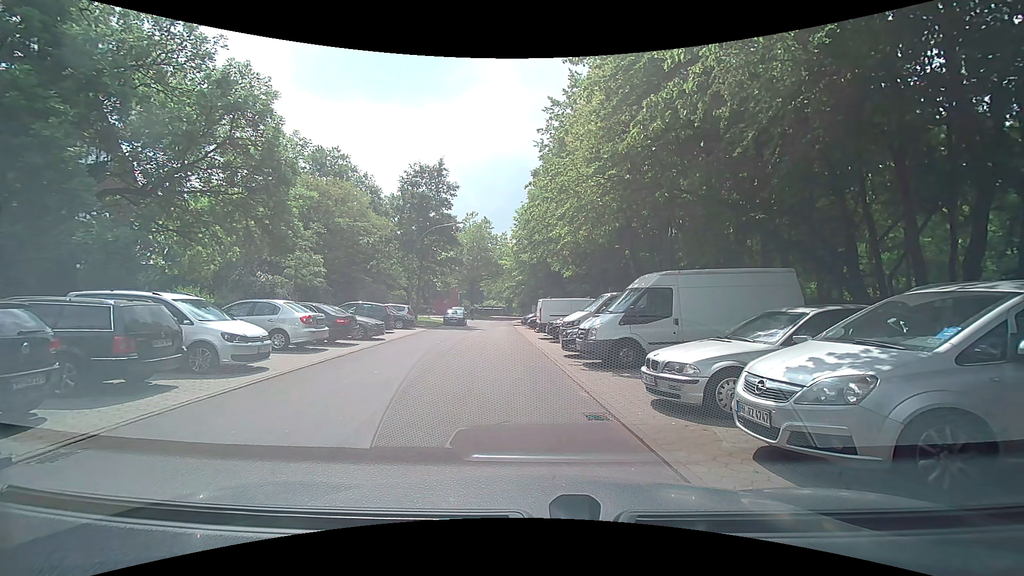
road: residential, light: Day
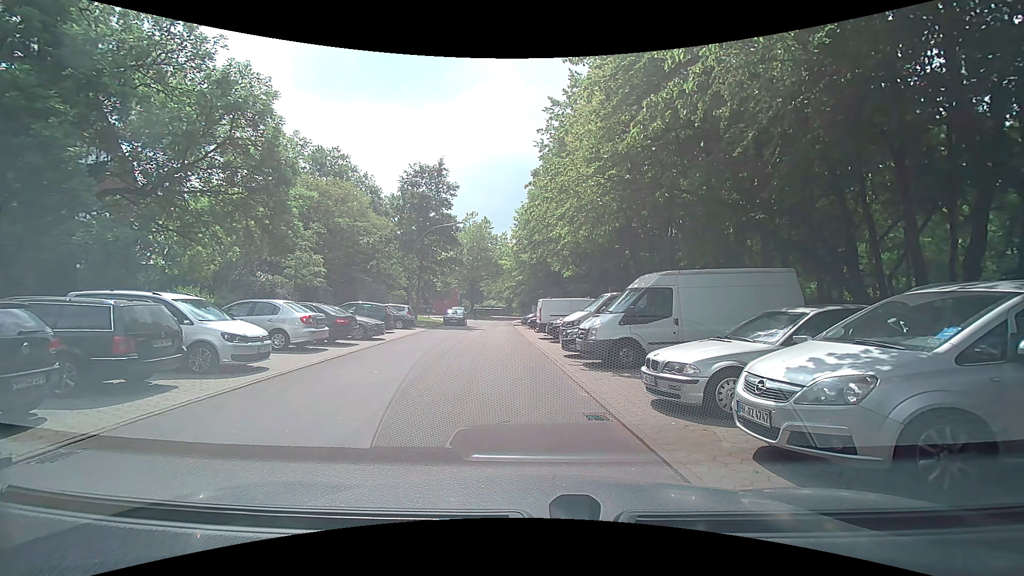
(0.0, 0.0) m; 0°
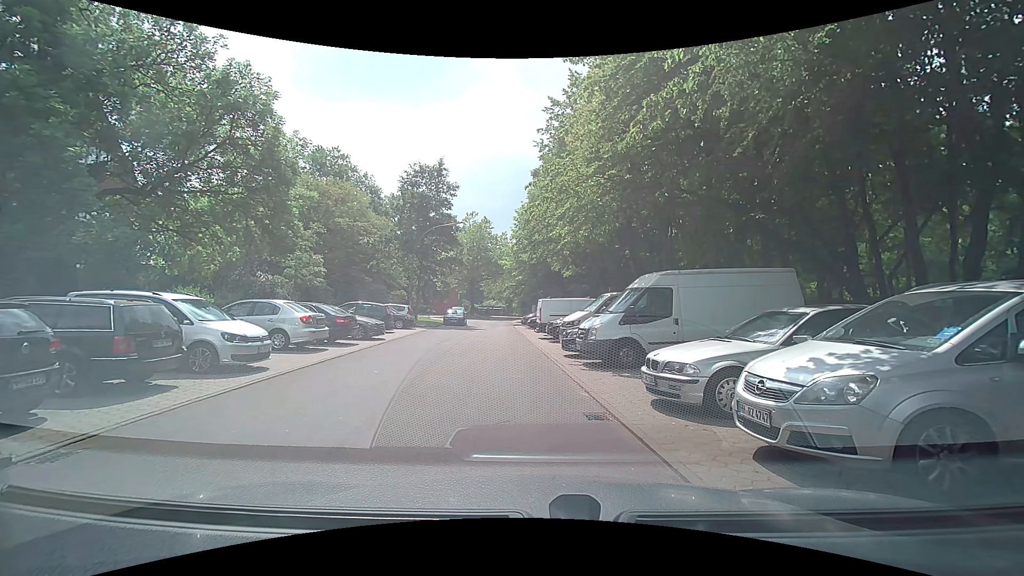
(0.0, 0.0) m; 0°
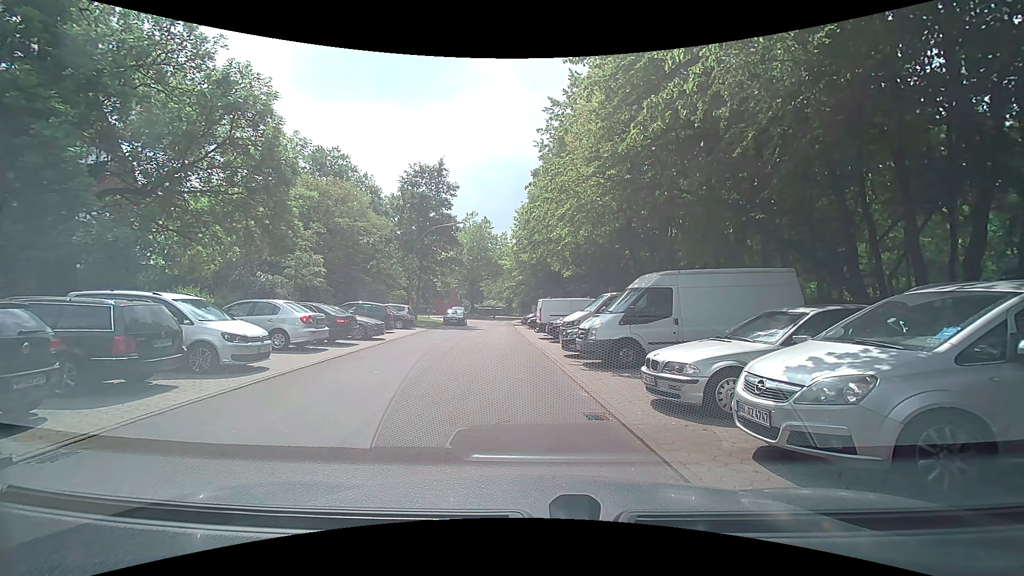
(0.0, 0.0) m; 0°
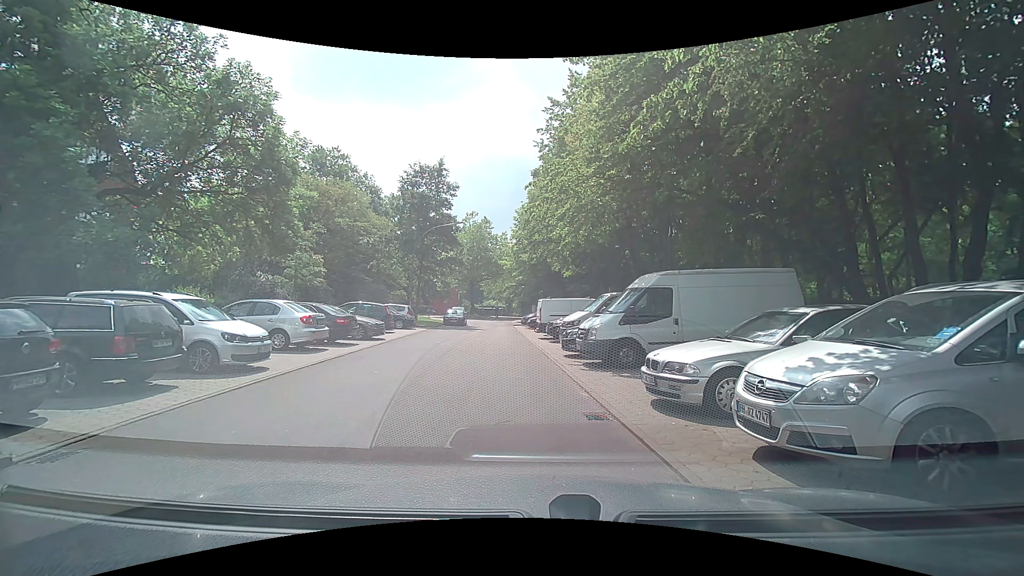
(0.0, 0.0) m; 0°
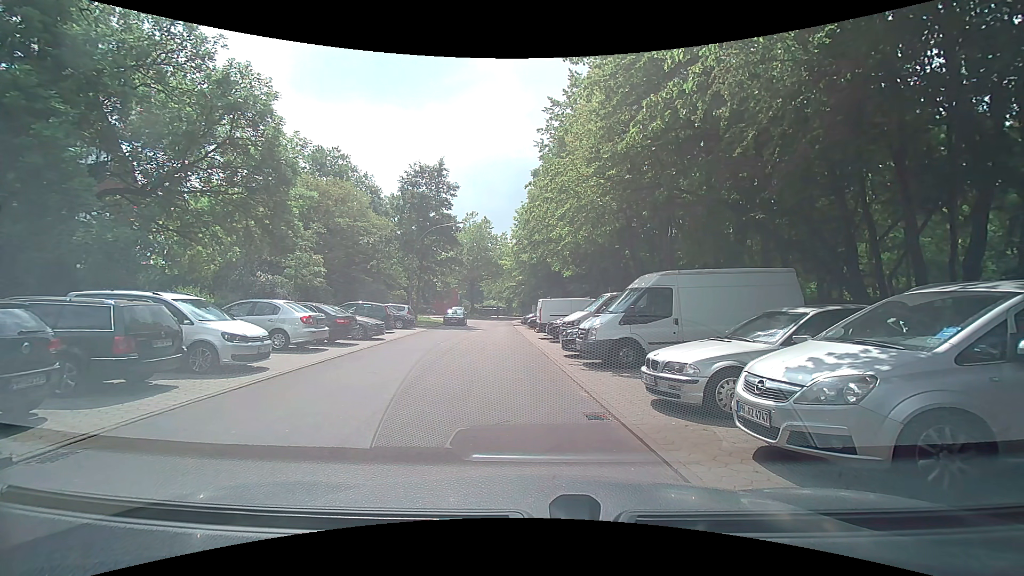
(0.0, 0.0) m; 0°
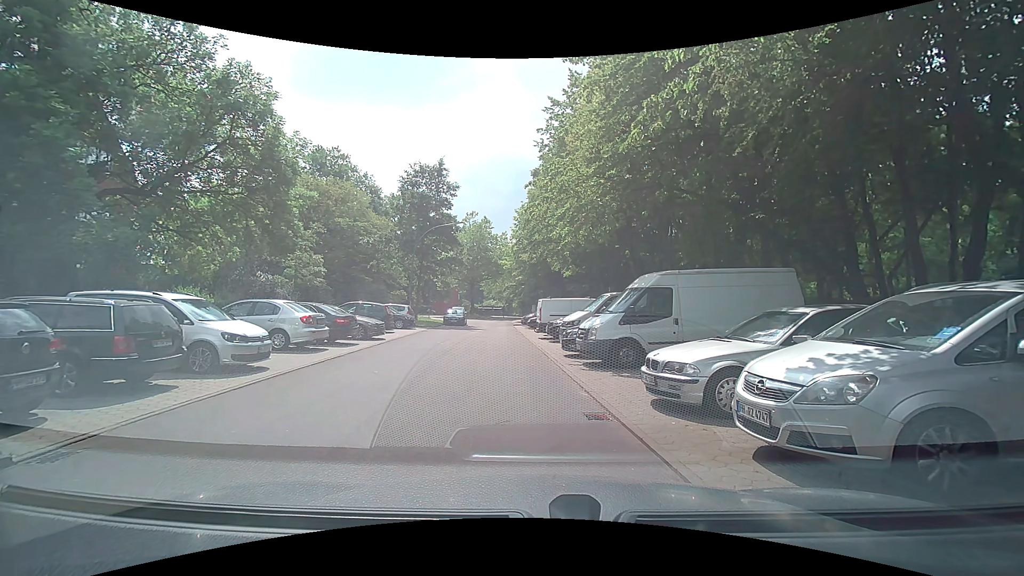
(0.0, 0.0) m; 0°
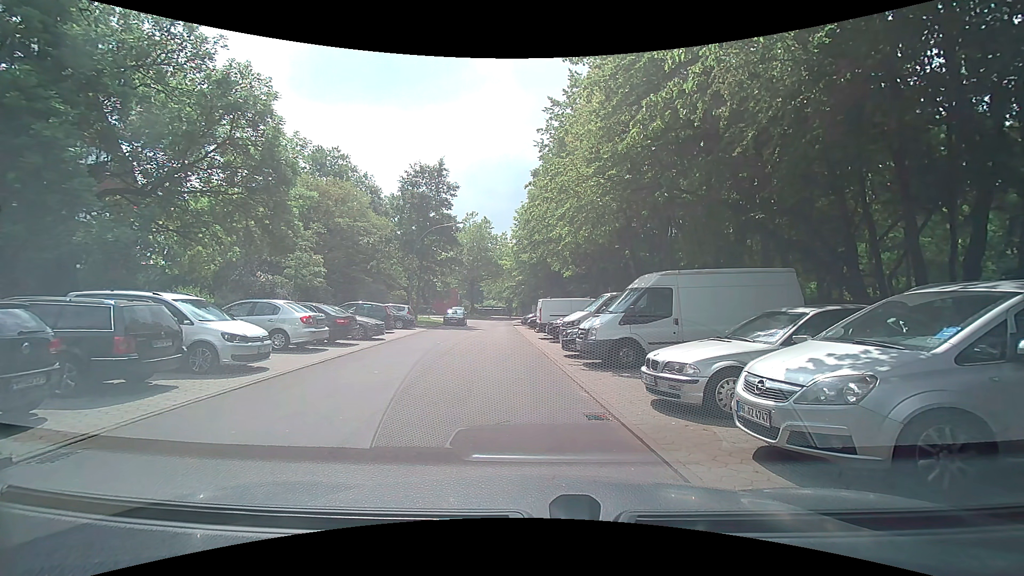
(0.0, 0.0) m; 0°
